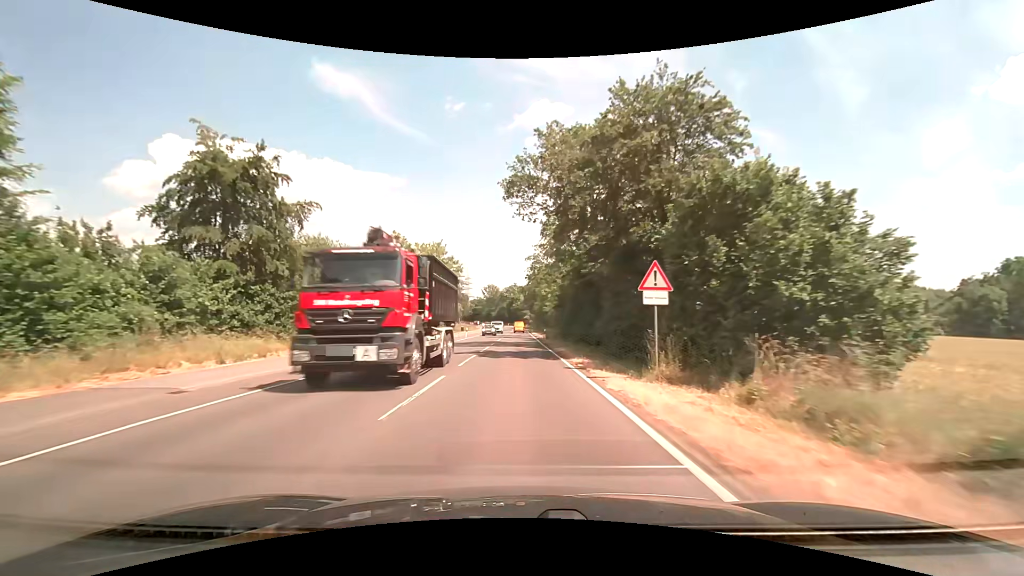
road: secondary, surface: asphalt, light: Day
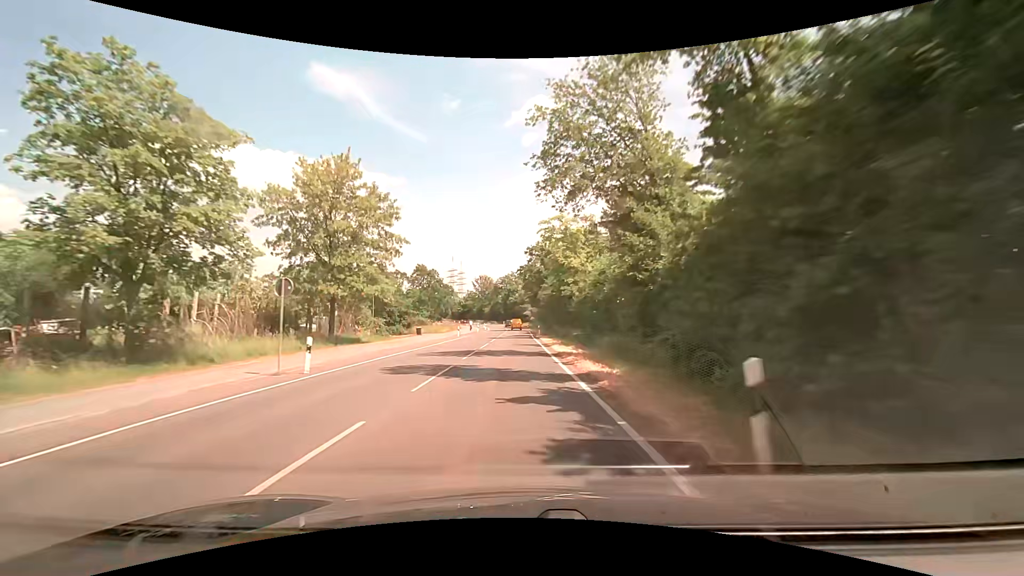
(0.0, +42.3) m; 0°
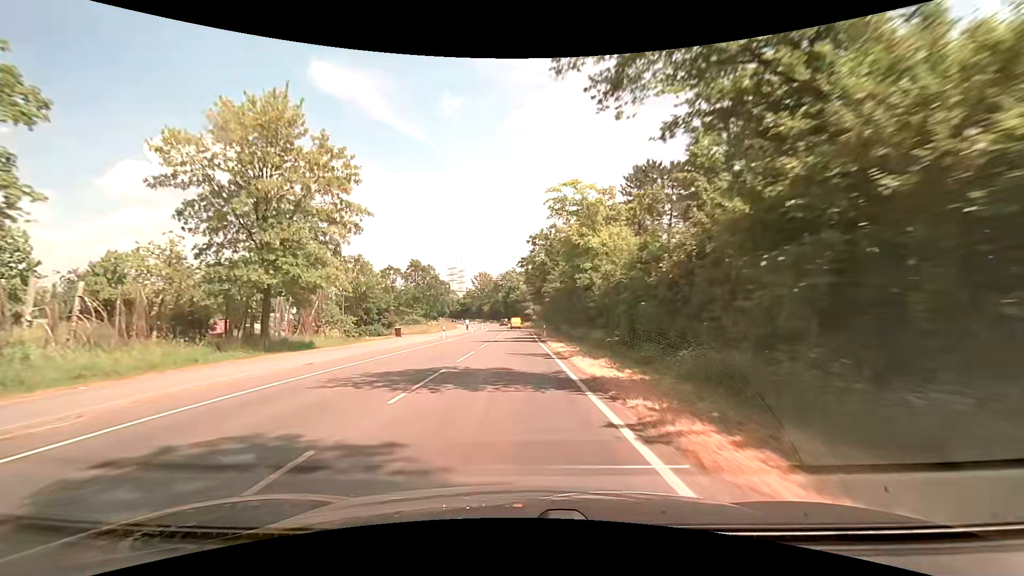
(0.0, +10.6) m; -1°
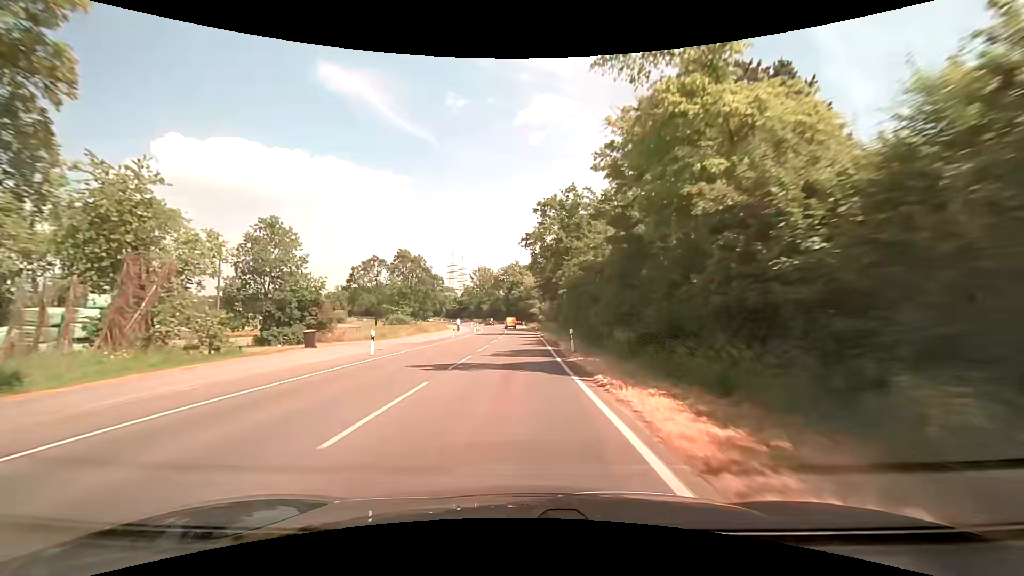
(+0.1, +21.1) m; 0°
(0, +10) (0, +20) (0, +30) (0, +40) (0, +50) (0, +60) (-1, +70) (-1, +80) (-1, +90) (-2, +100) m
